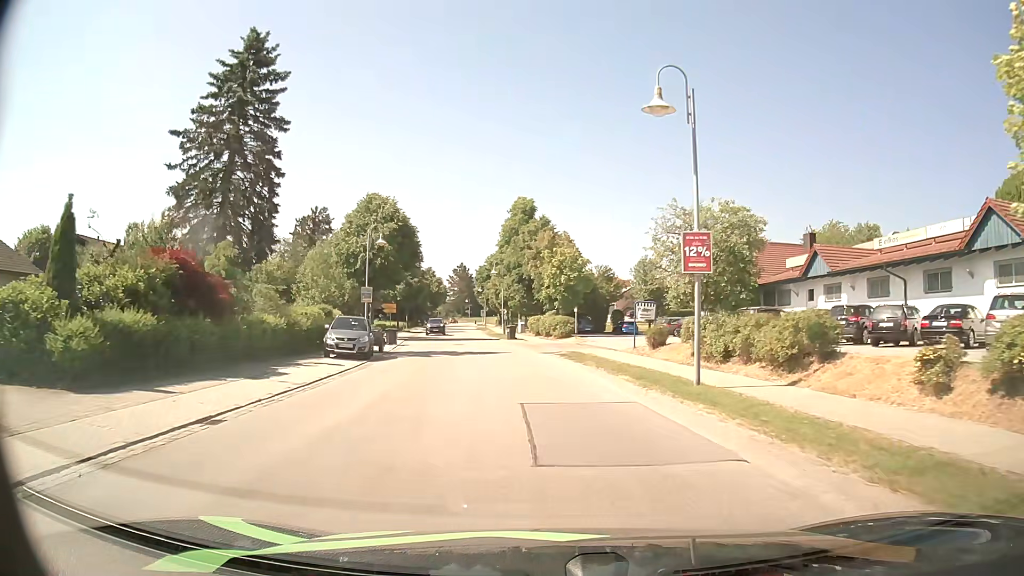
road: secondary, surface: asphalt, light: Day
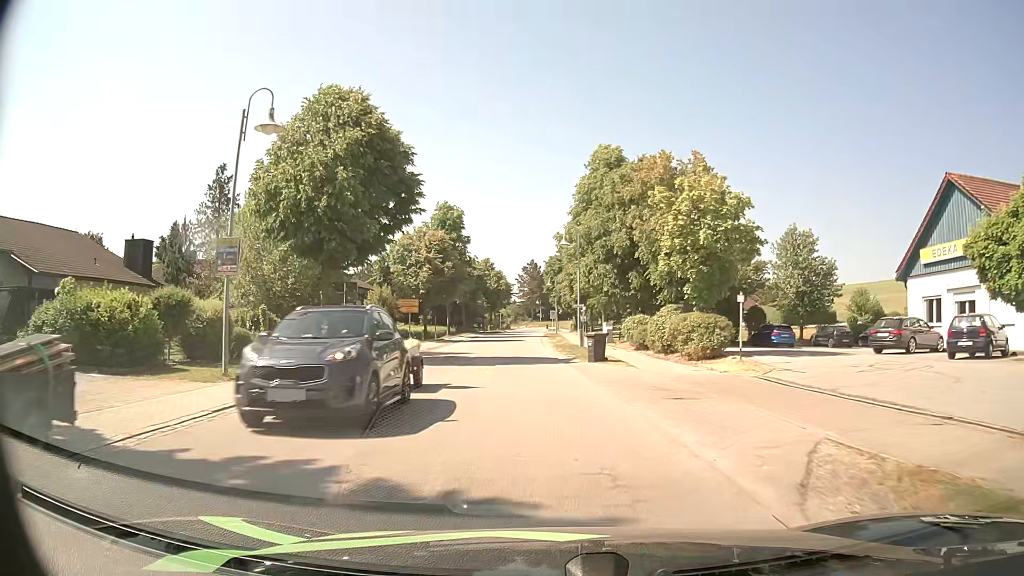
(-1.4, +25.3) m; -6°
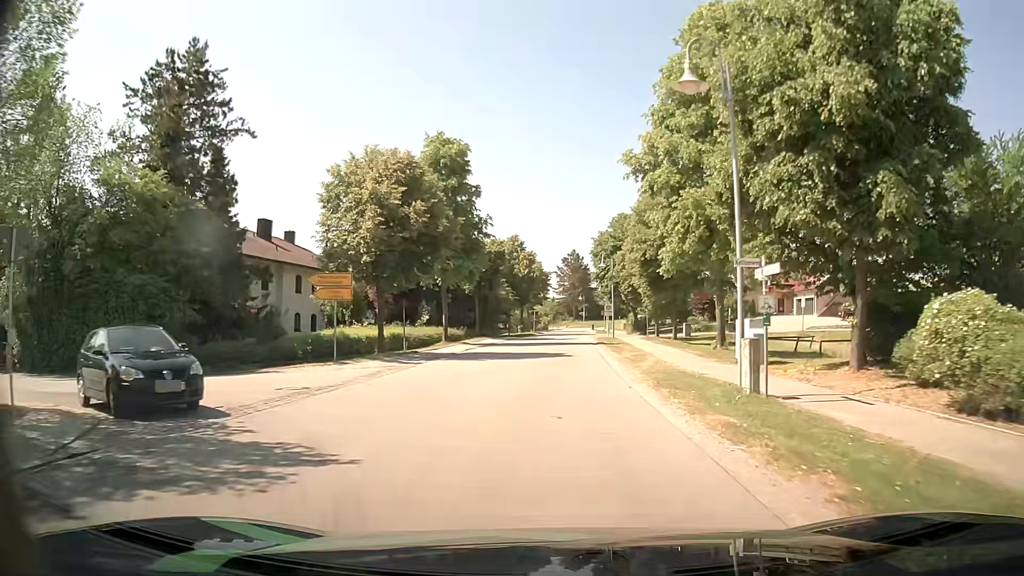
(-0.9, +26.0) m; -3°
(0, +10) (0, +20) (0, +30) (+1, +40) (+1, +50) (+2, +60) (+2, +70) (+3, +80) (+4, +90) (+4, +100) m
